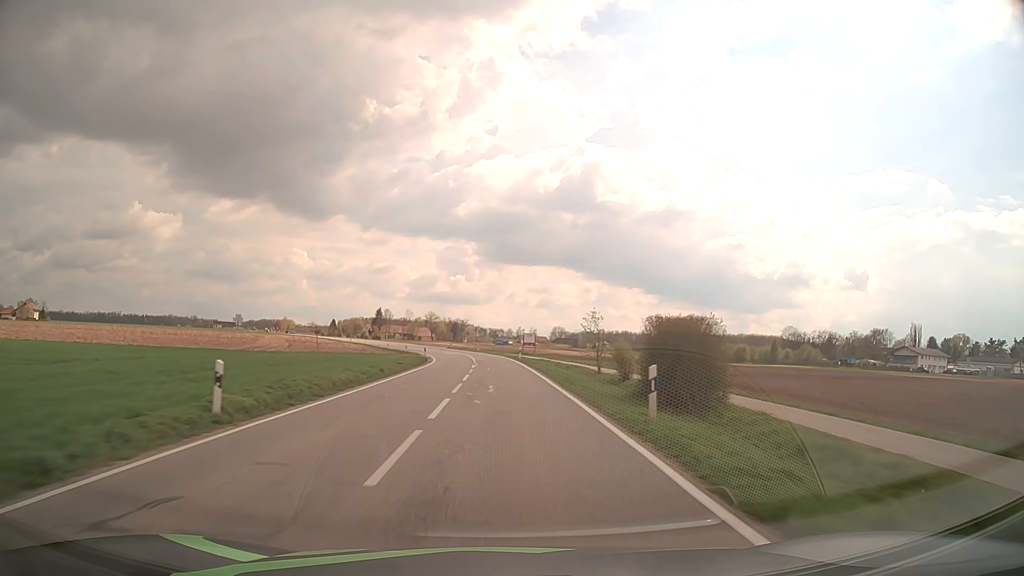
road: tertiary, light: Day
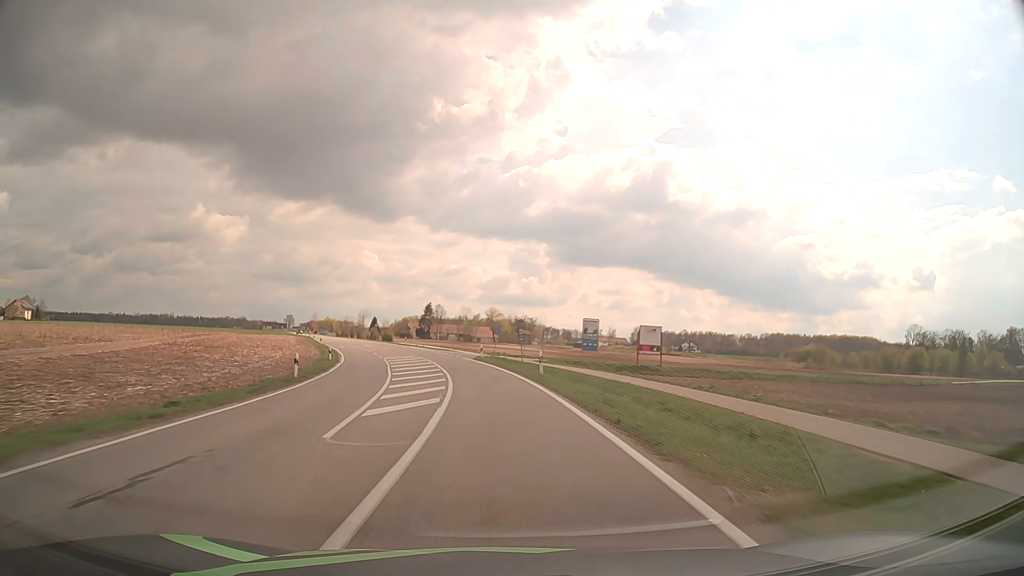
(-1.8, +63.8) m; -6°
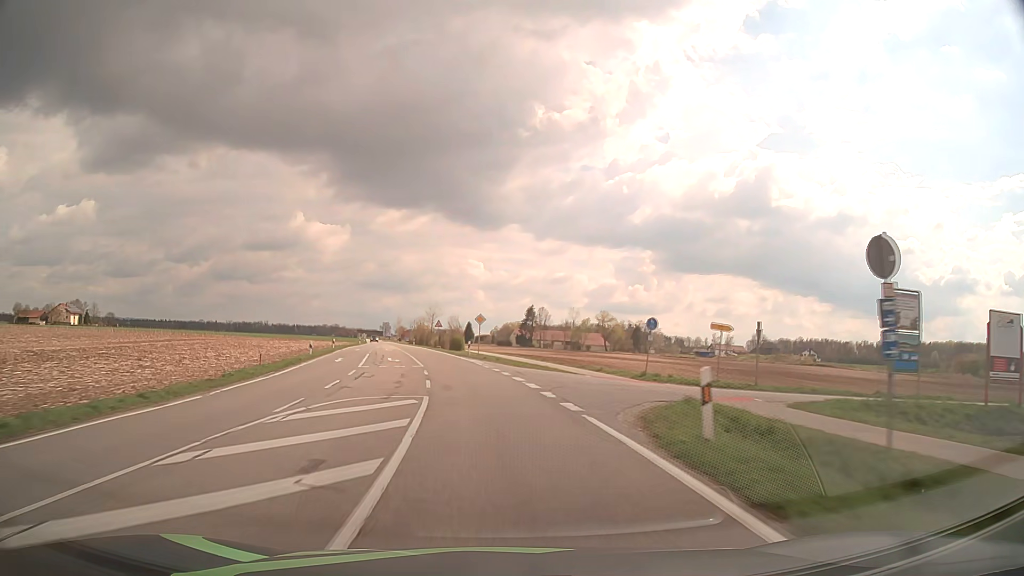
(-2.6, +38.3) m; -9°
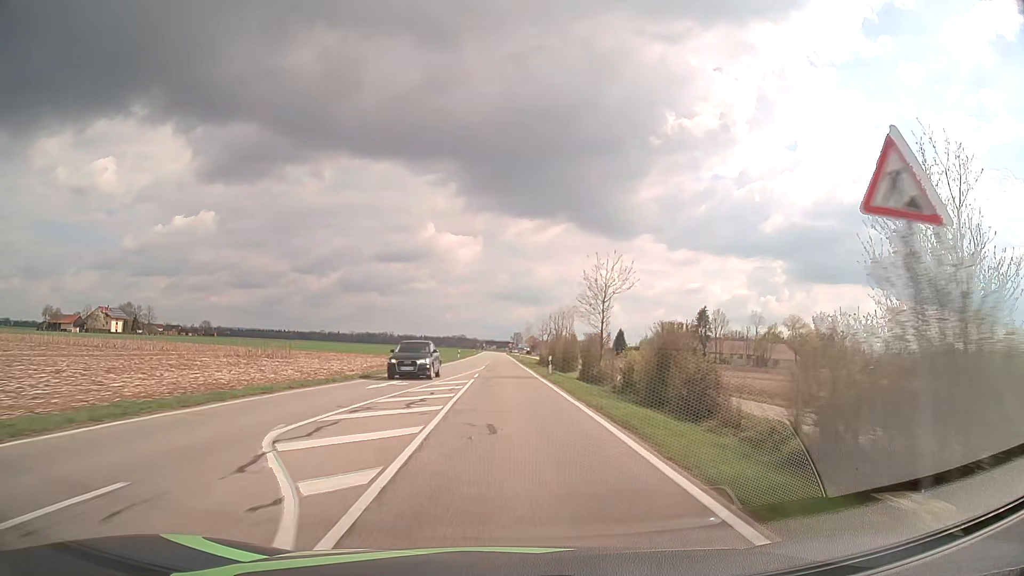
(-8.4, +64.0) m; -11°
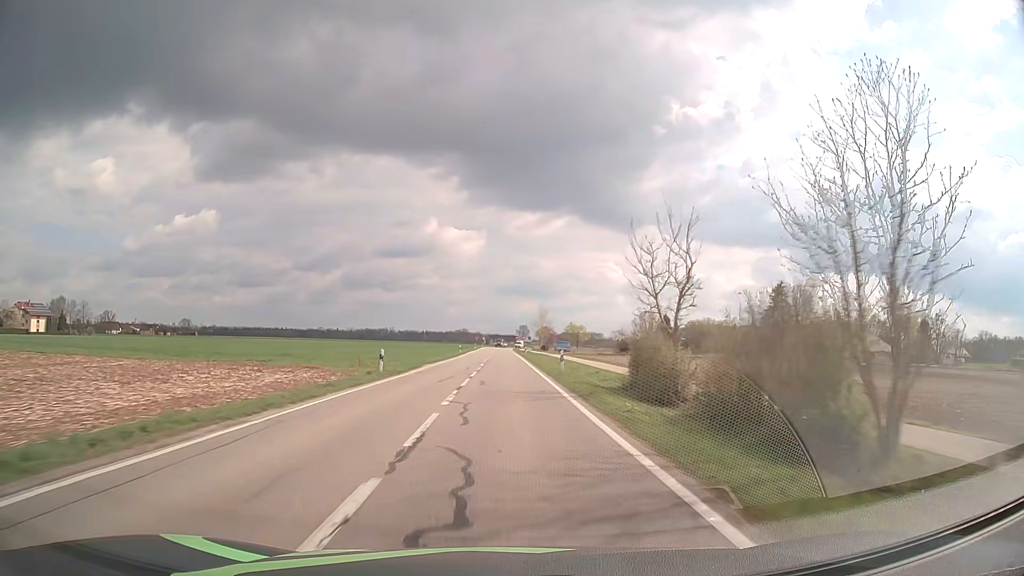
(-0.3, +52.8) m; 0°
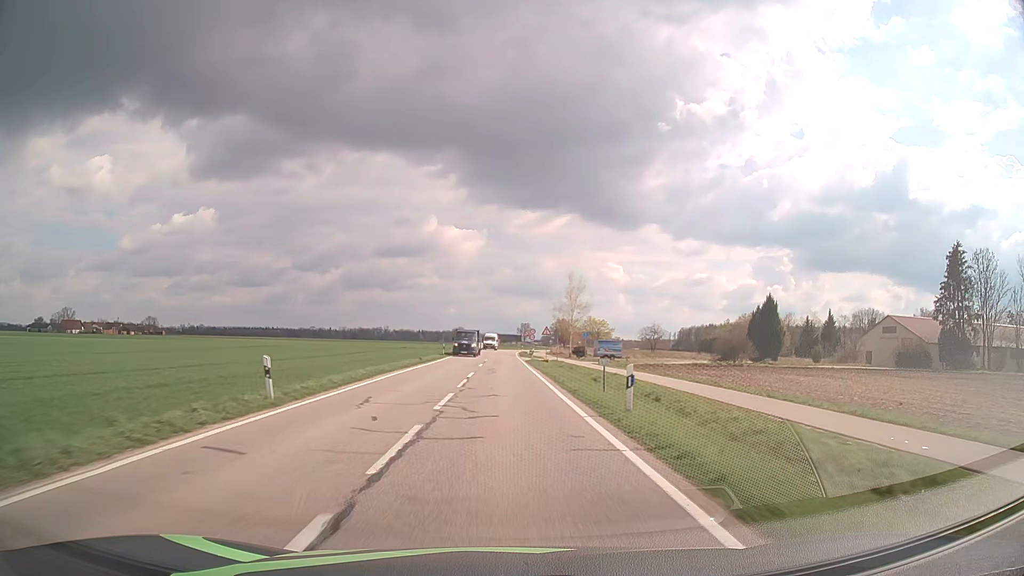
(-0.2, +62.1) m; 0°
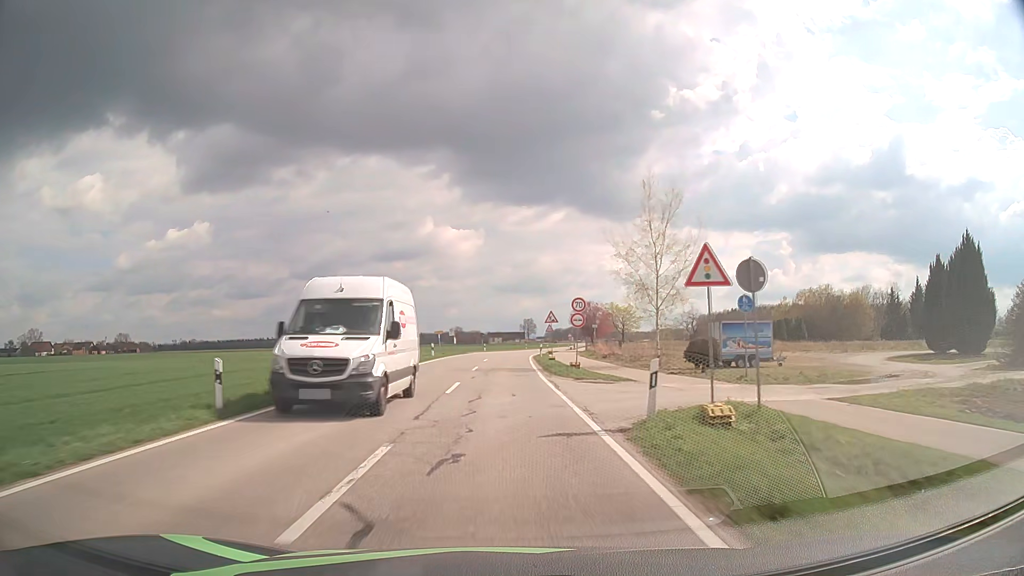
(+0.1, +45.5) m; 0°
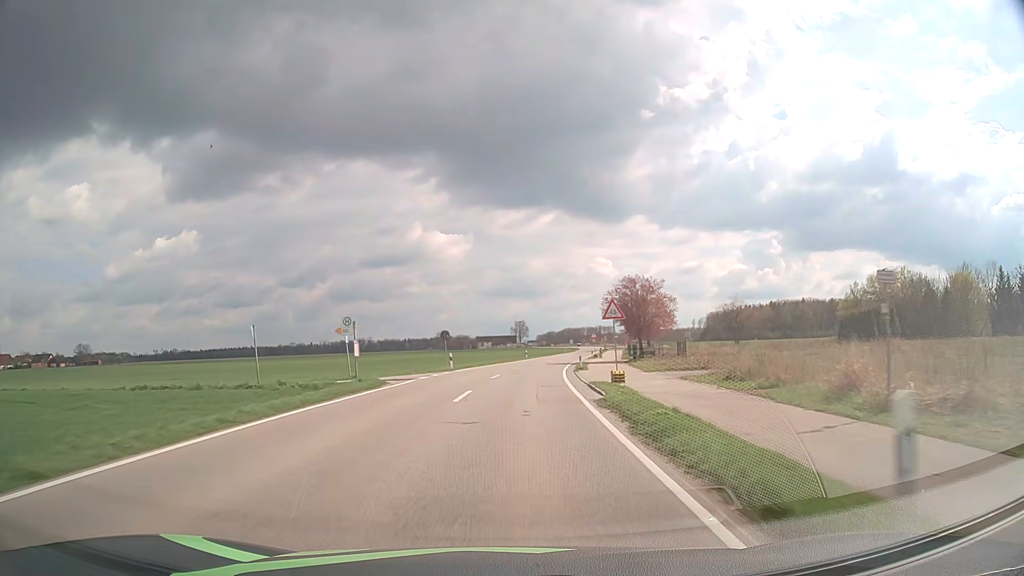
(0.0, +42.1) m; +1°
(0, +10) (0, +20) (+1, +30) (+2, +40) (+3, +50) (+4, +60) (+6, +70) (+7, +80) (+9, +89) (+11, +99) m
